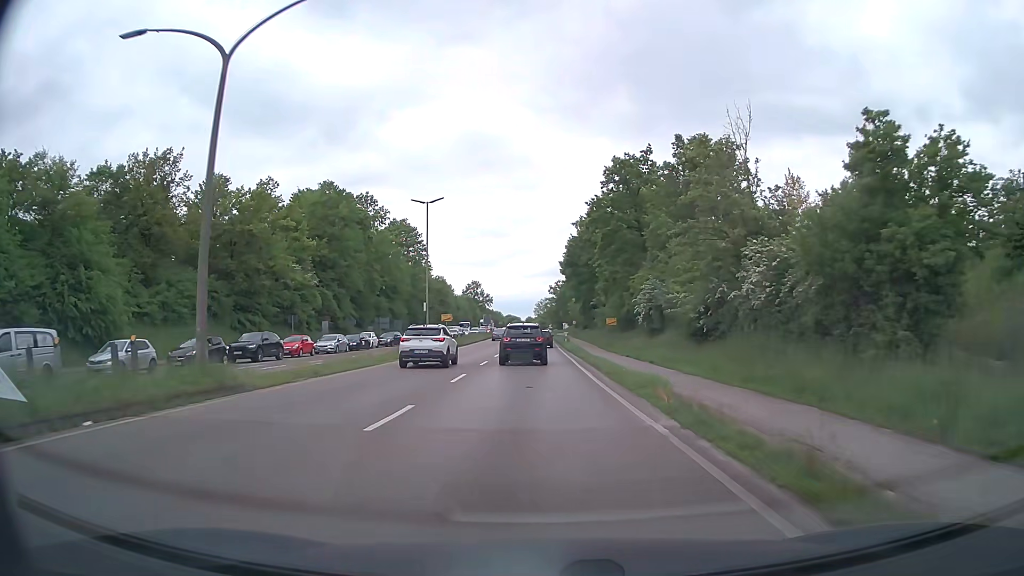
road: primary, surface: asphalt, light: Day
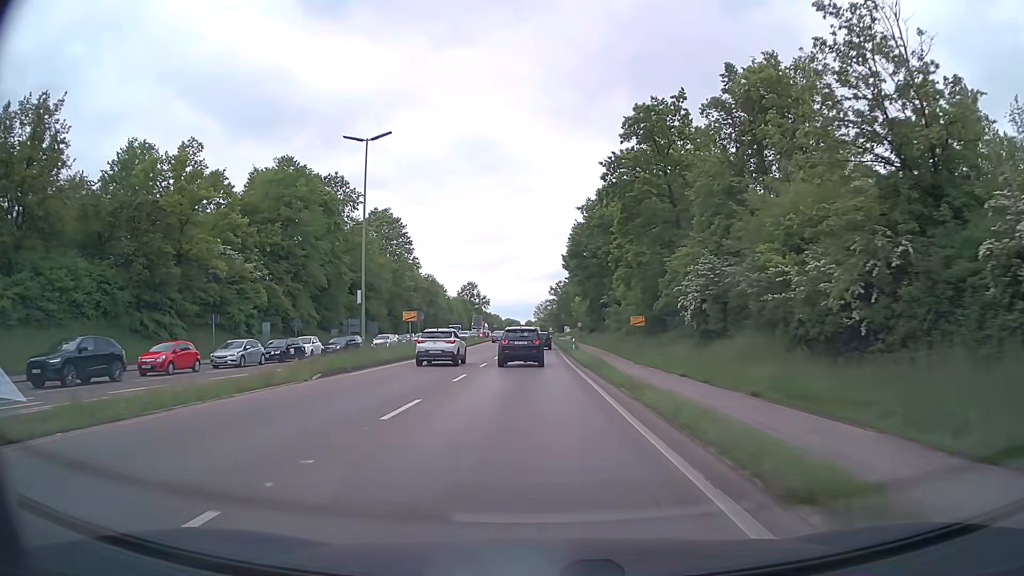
(0.0, +16.8) m; 0°
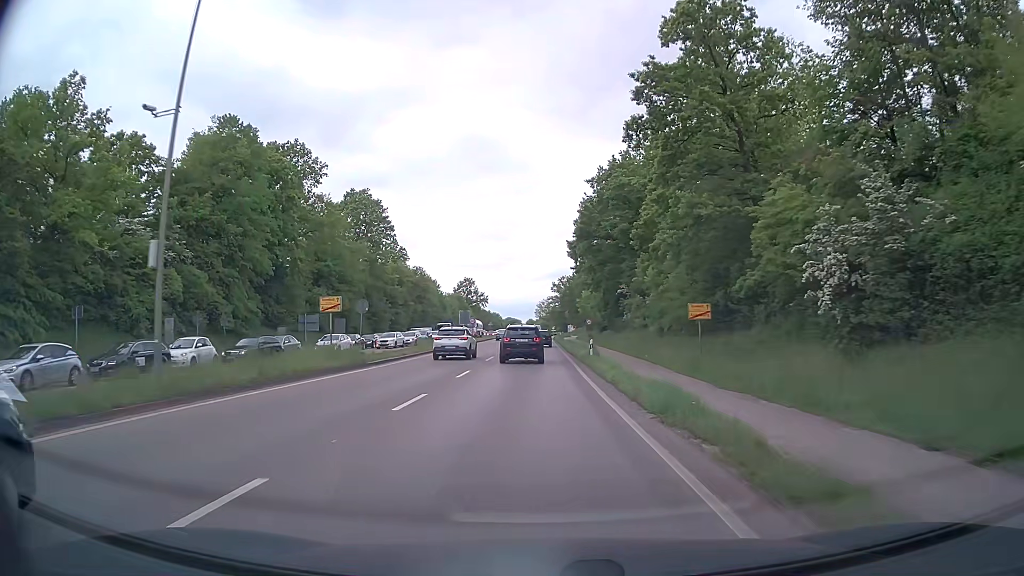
(-0.1, +17.0) m; -1°
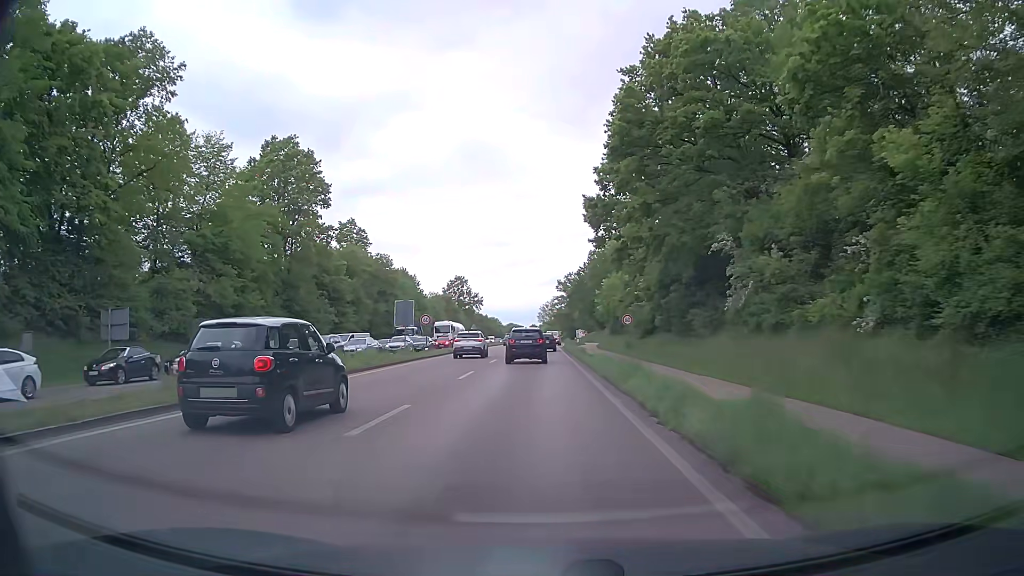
(0.0, +35.3) m; 0°
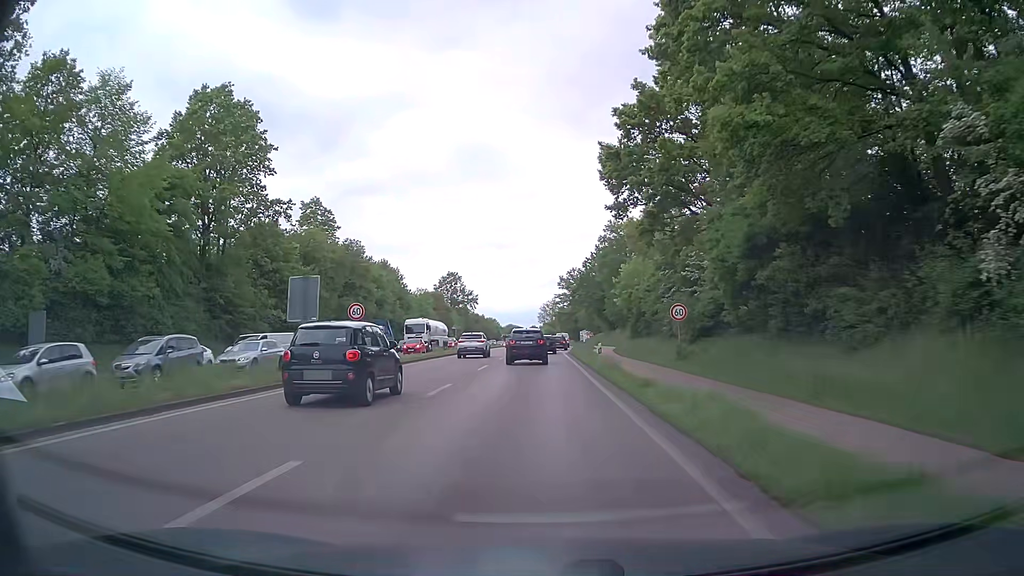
(0.0, +18.3) m; 0°
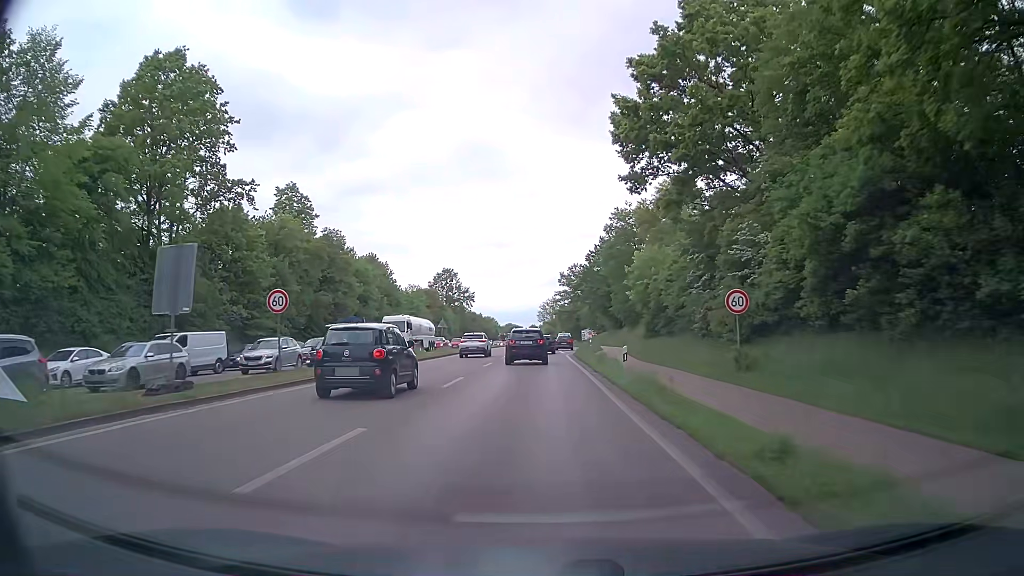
(0.0, +9.3) m; 0°
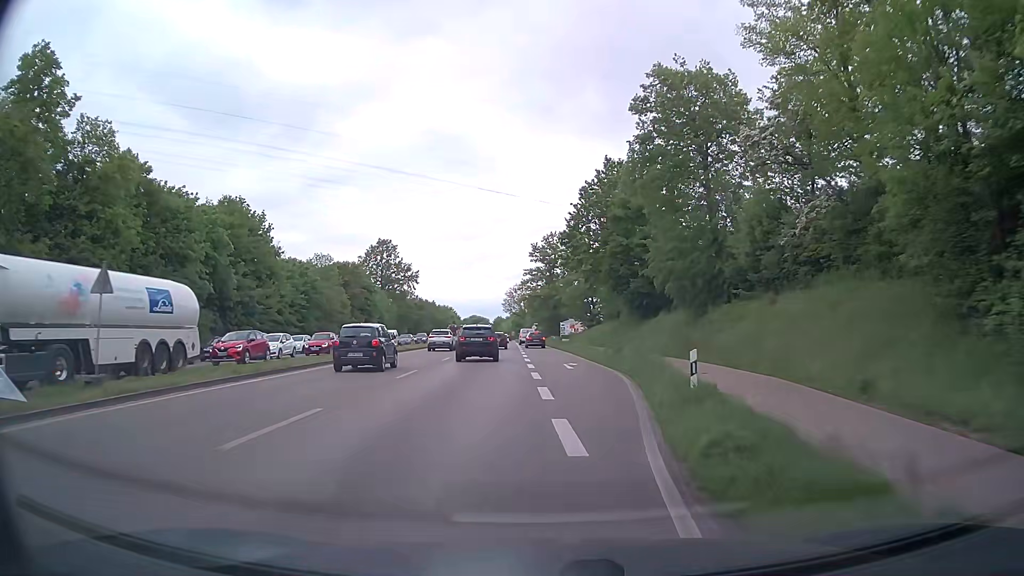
(+0.5, +46.2) m; +2°
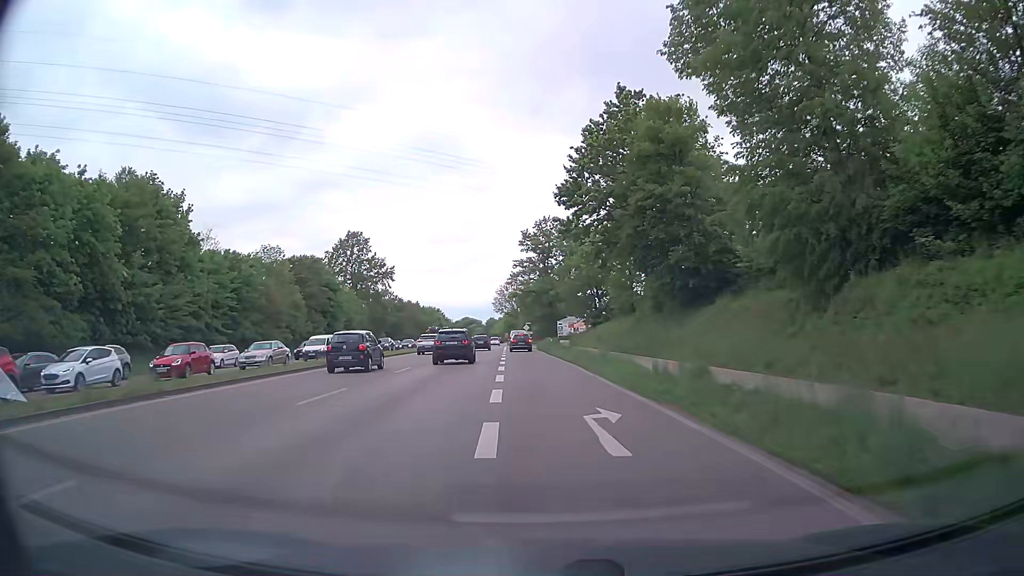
(+0.1, +18.1) m; +1°
